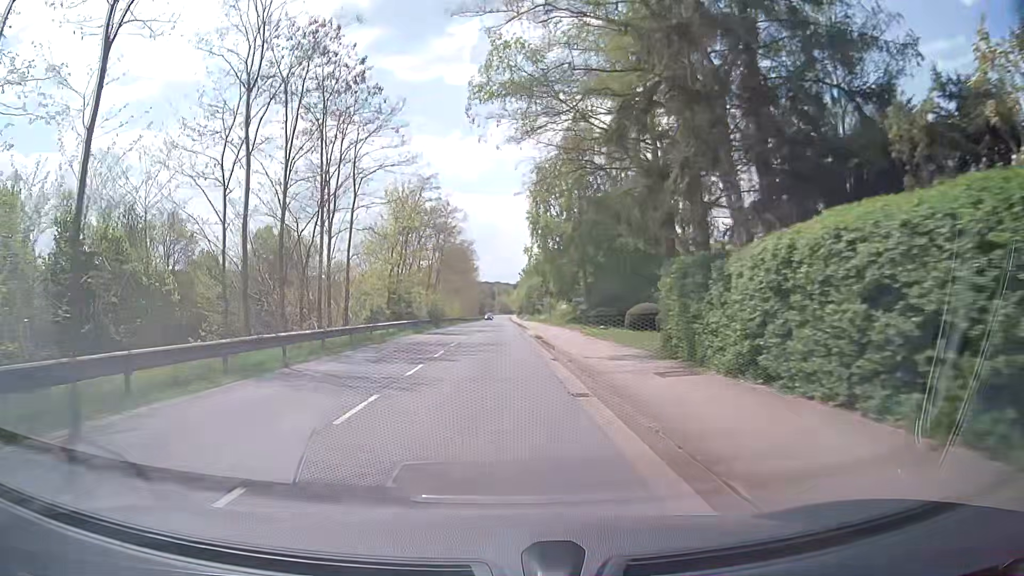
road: tertiary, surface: asphalt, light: Day
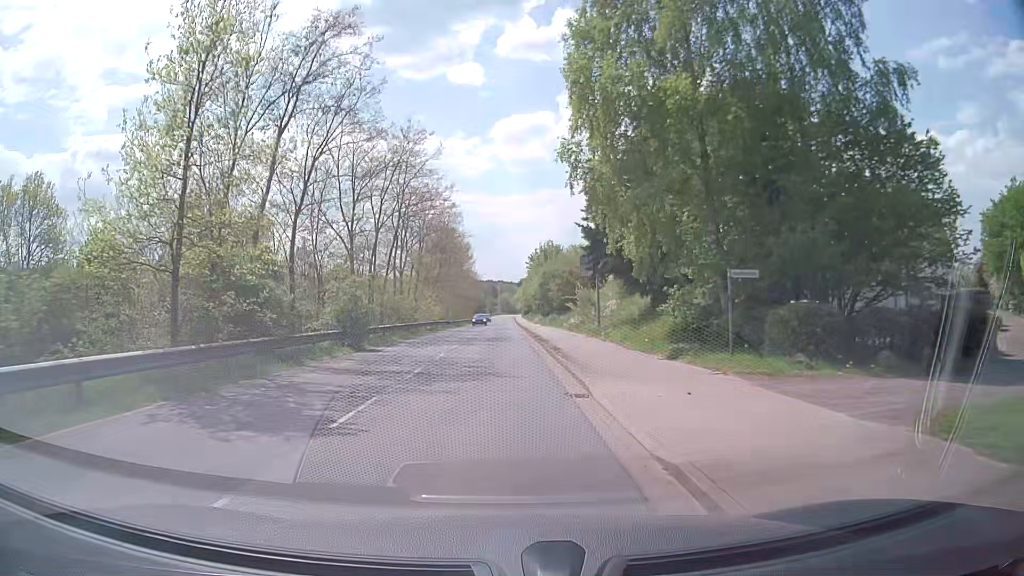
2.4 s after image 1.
(0.0, +29.5) m; -1°
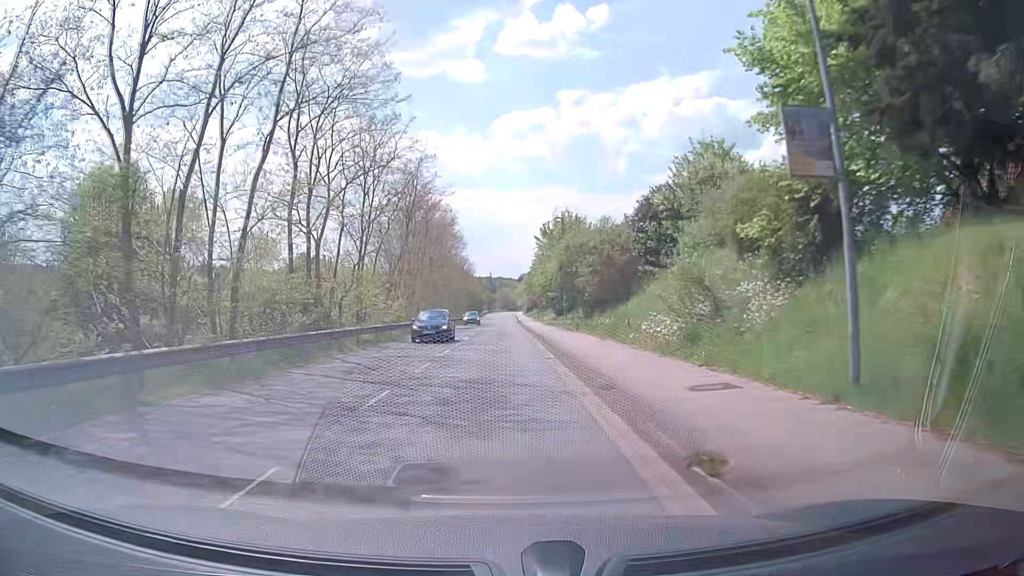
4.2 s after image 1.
(+0.2, +22.4) m; +1°
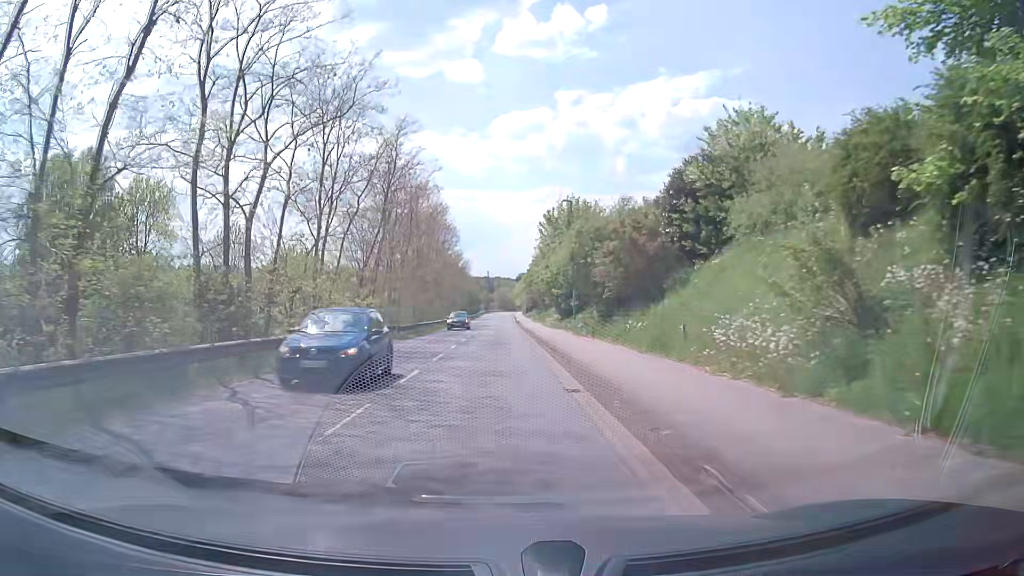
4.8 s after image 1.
(0.0, +7.5) m; 0°
